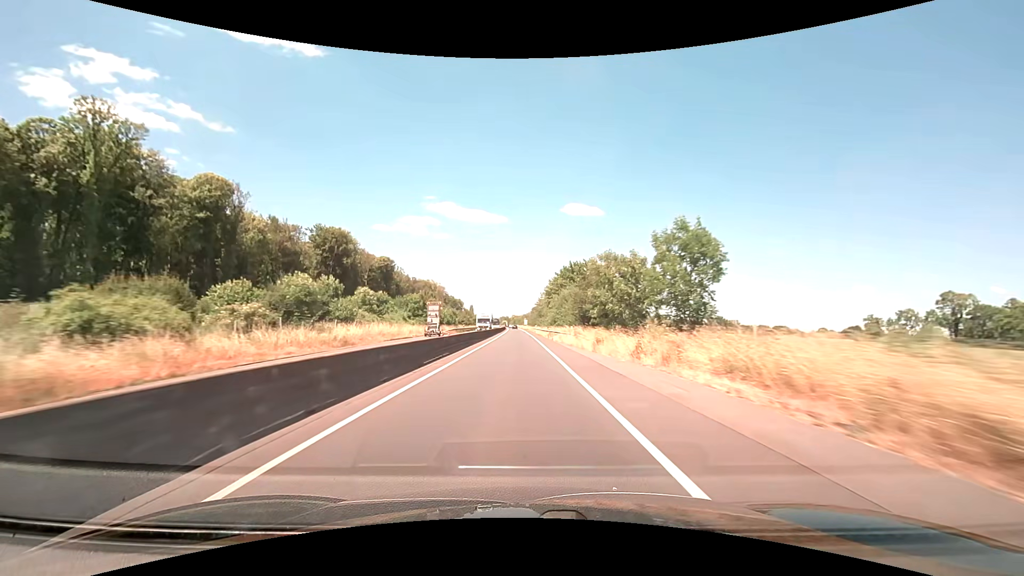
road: trunk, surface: asphalt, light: Day
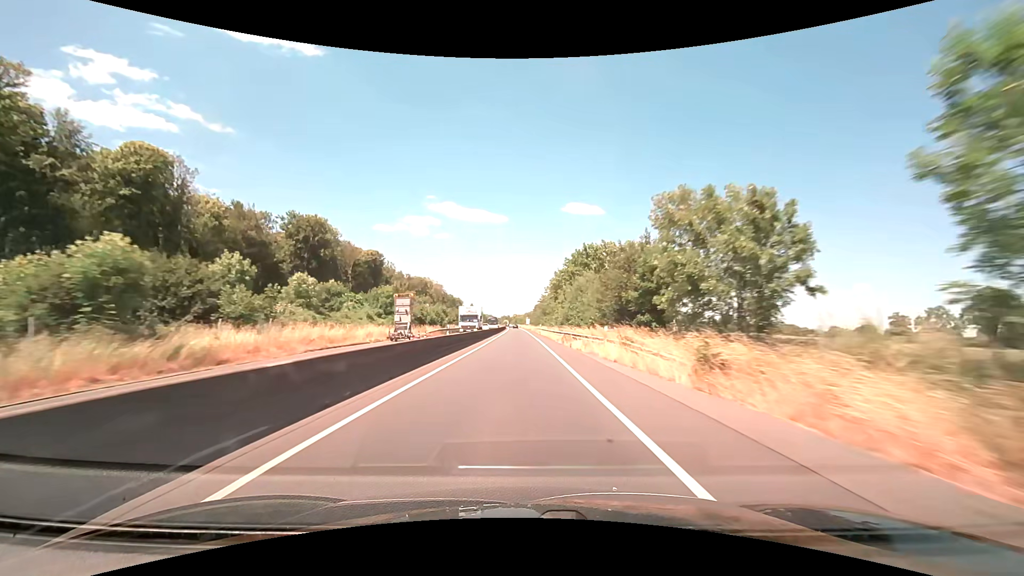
(0.0, +15.6) m; 0°
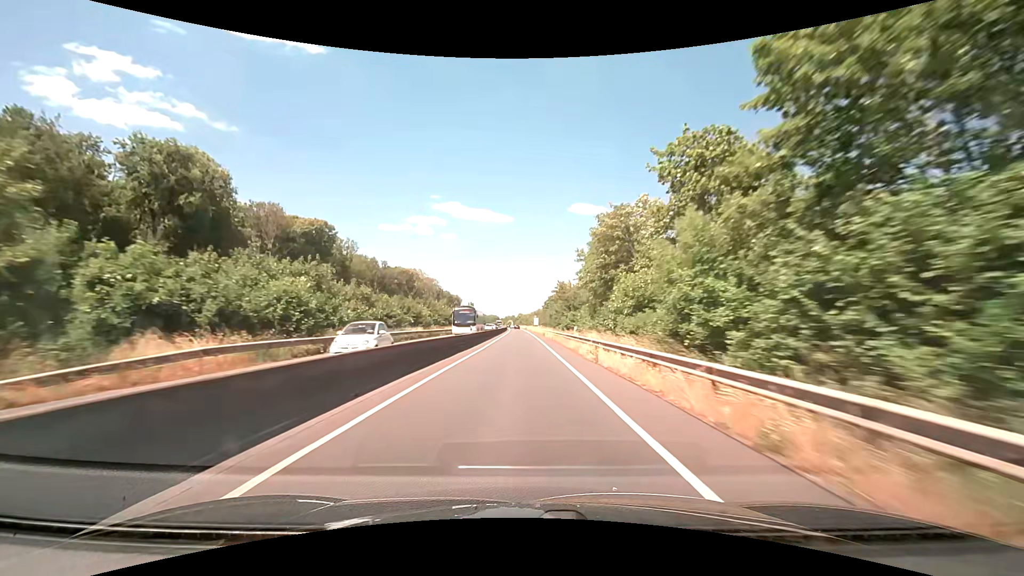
(-0.3, +46.8) m; -1°
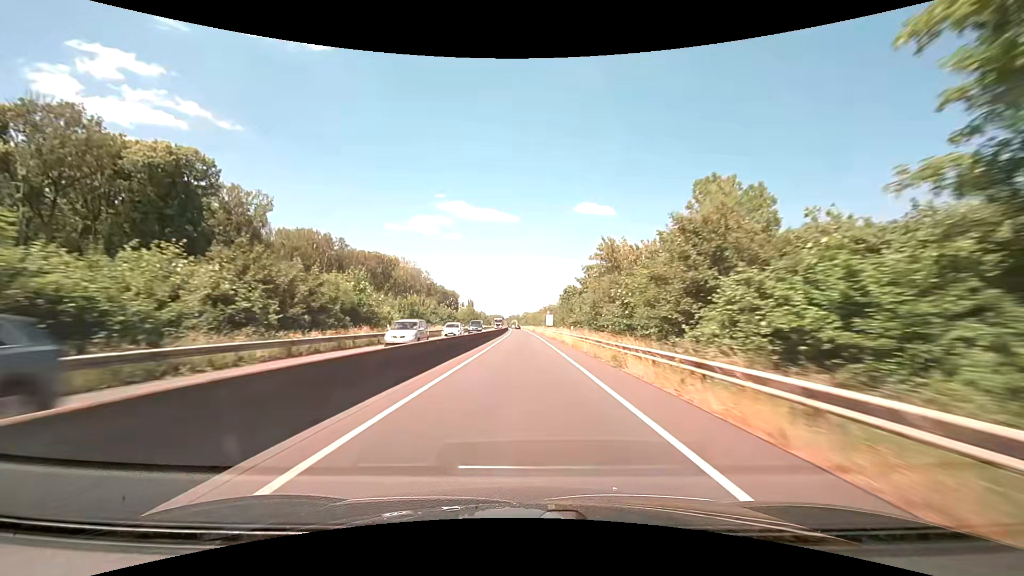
(-0.1, +46.8) m; 0°
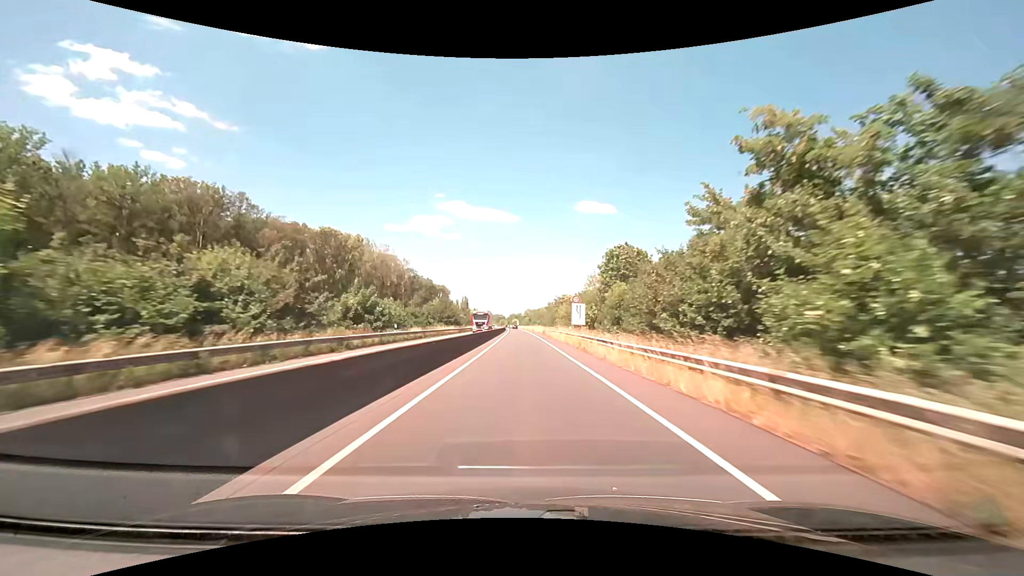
(-0.2, +46.7) m; 0°
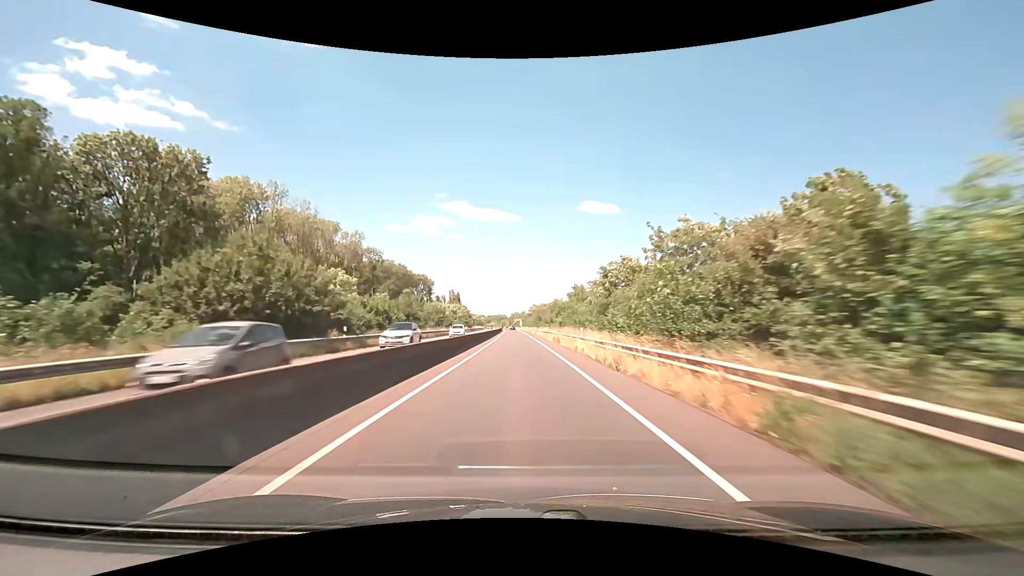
(-0.2, +62.2) m; 0°
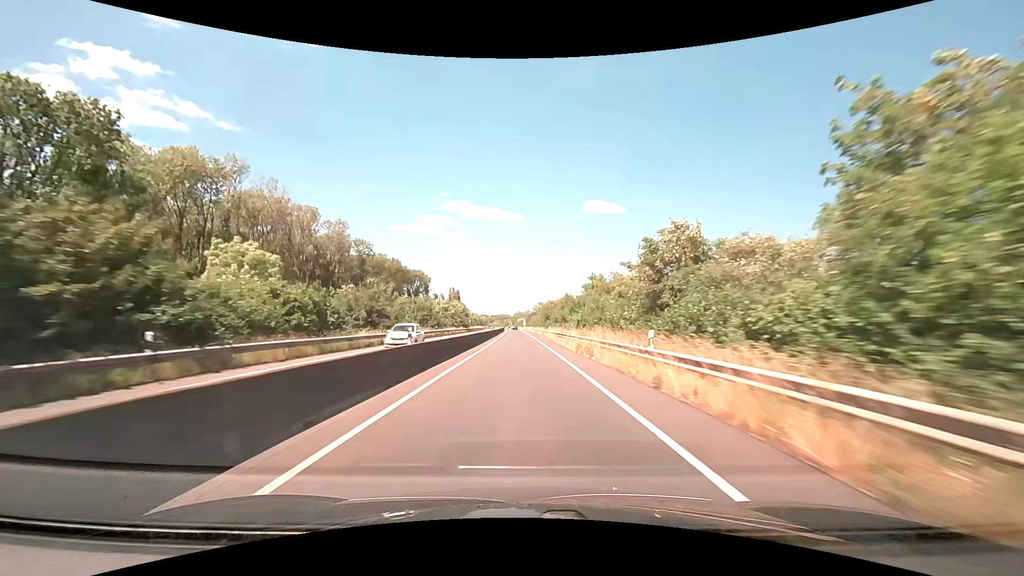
(-0.1, +15.6) m; 0°
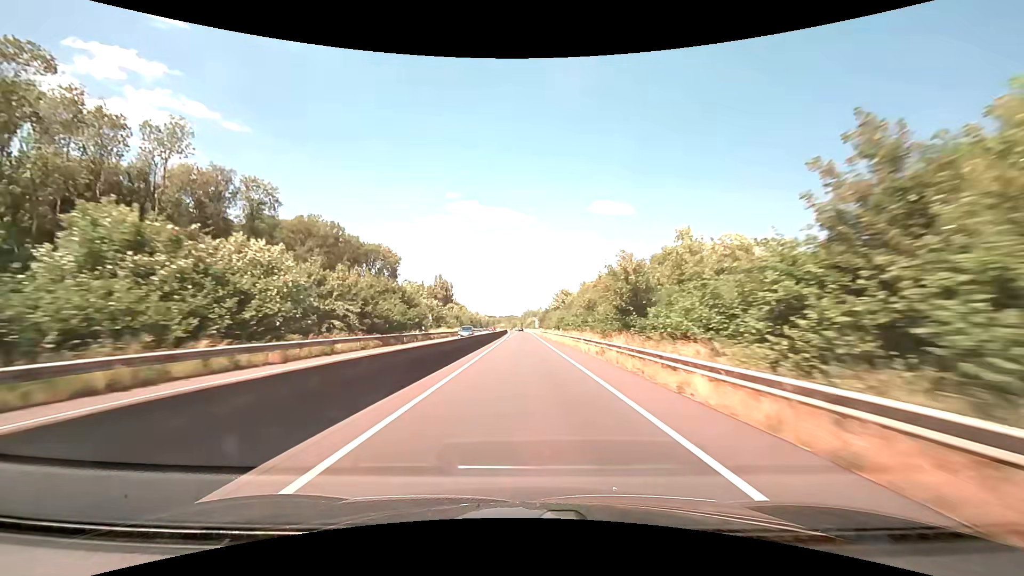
(-0.8, +64.3) m; -1°
(0, +10) (0, +20) (0, +30) (0, +40) (0, +50) (0, +60) (0, +70) (0, +80) (0, +90) (0, +100) m
